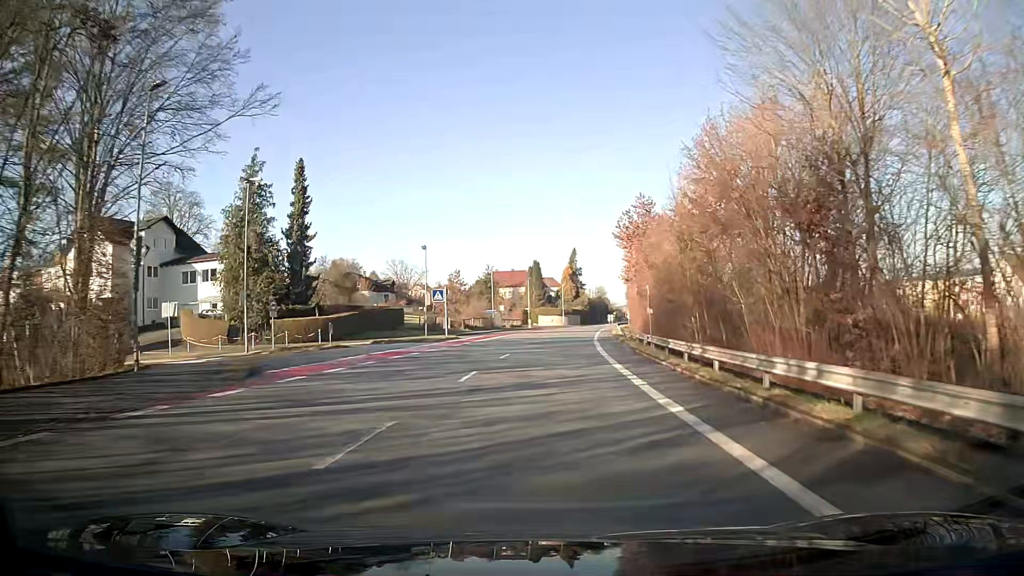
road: unclassified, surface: asphalt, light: Day
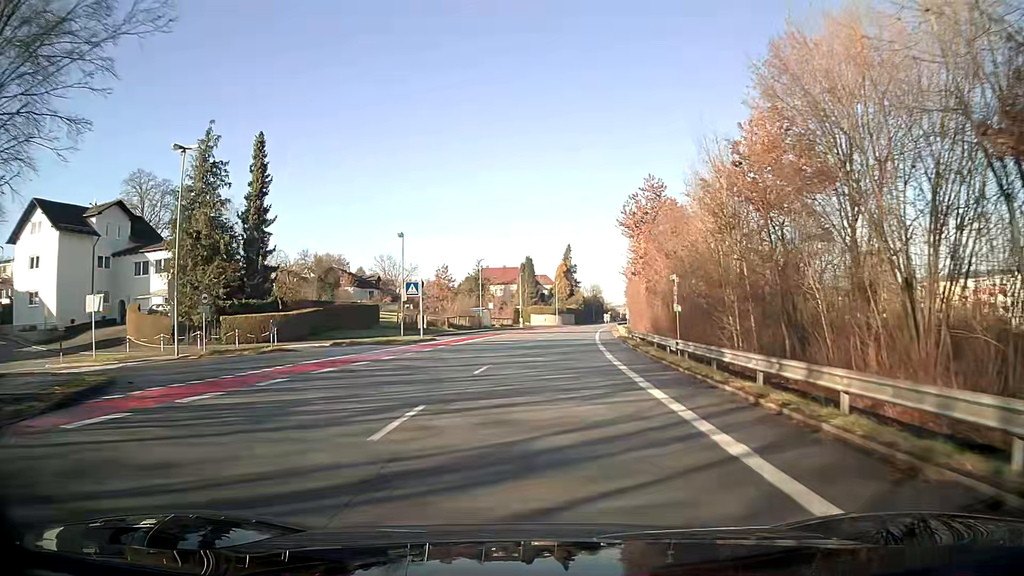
(+0.1, +7.6) m; +1°
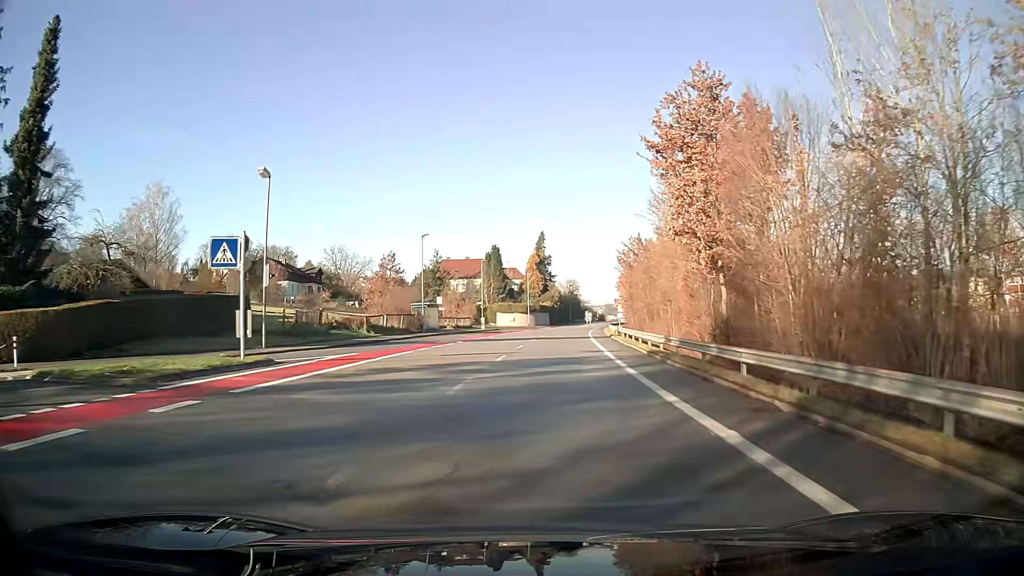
(+0.6, +22.9) m; +3°
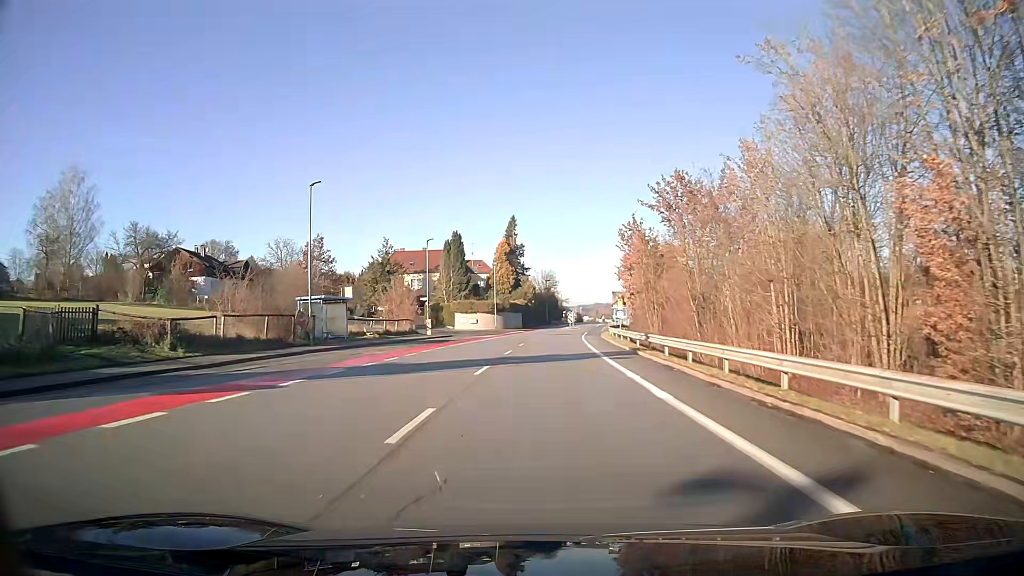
(+0.4, +23.1) m; +2°
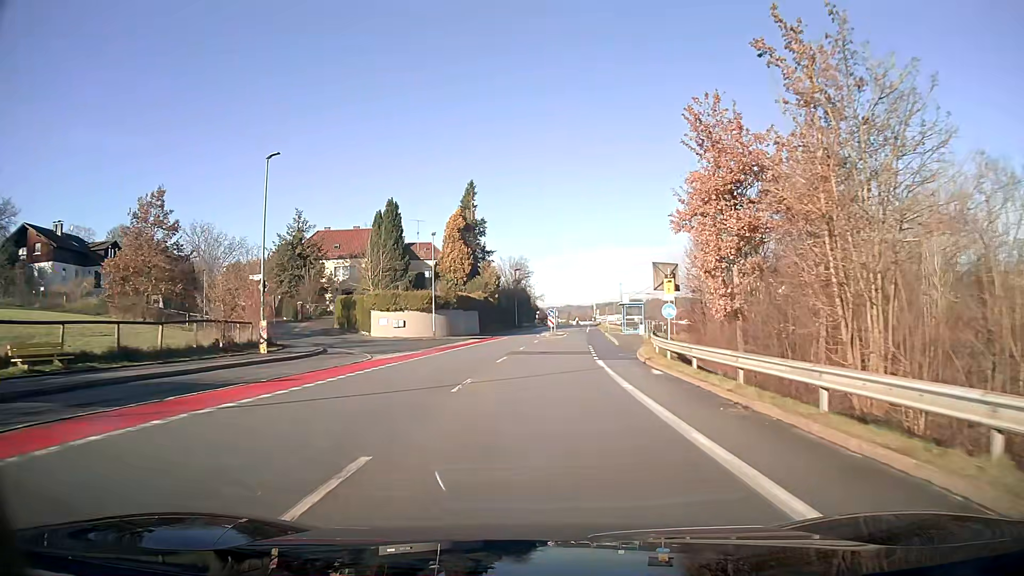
(+0.8, +30.9) m; +3°
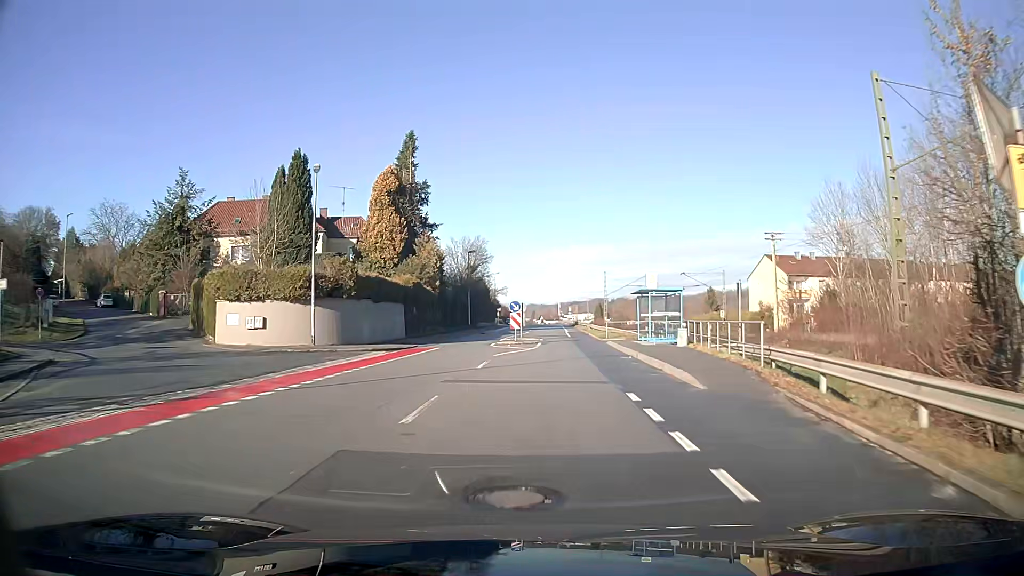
(+0.6, +22.5) m; +4°
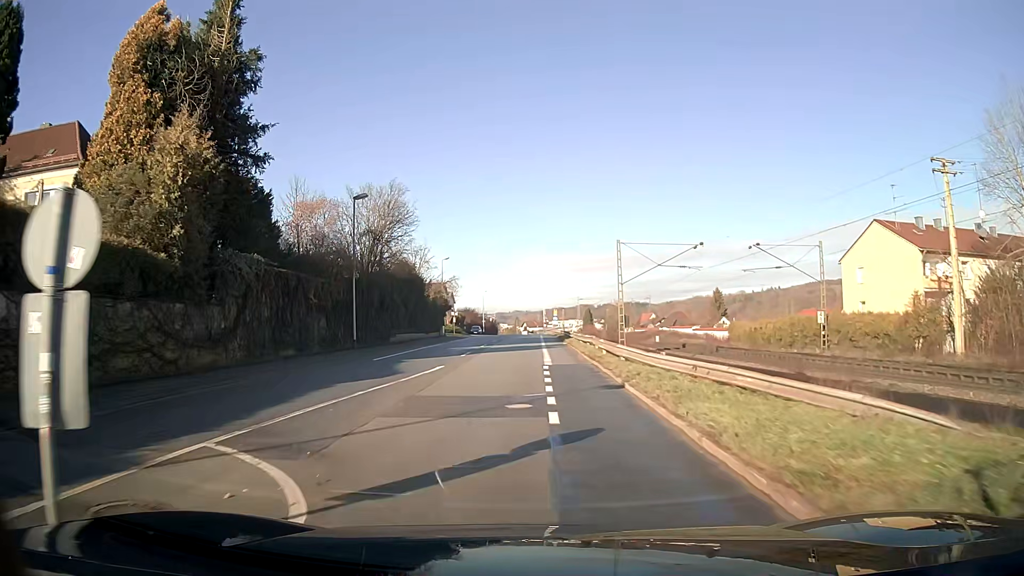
(+1.3, +35.7) m; 0°
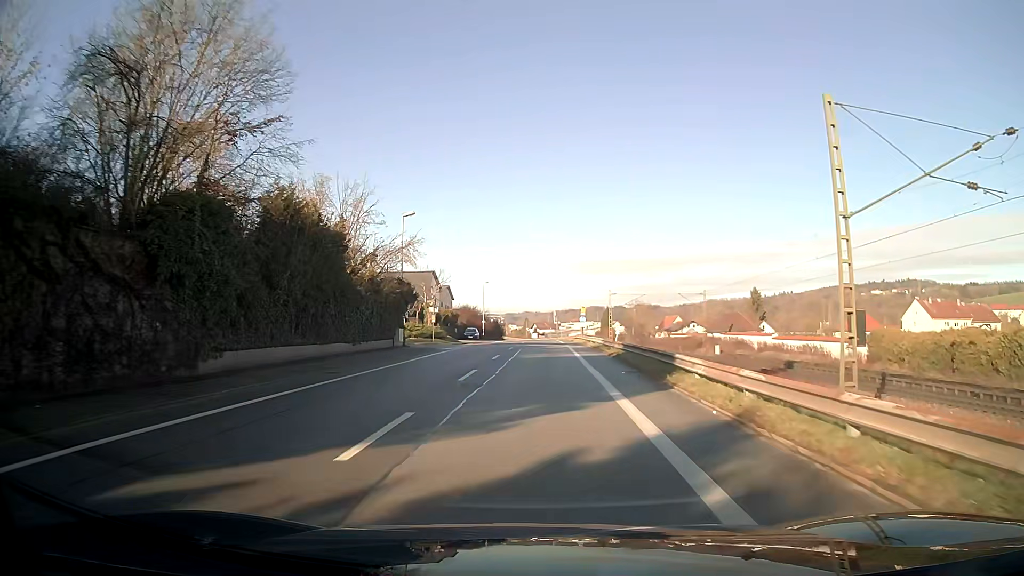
(-0.5, +29.3) m; 0°
(0, +10) (0, +20) (0, +30) (0, +40) (+1, +50) (+1, +60) (+1, +70) (+1, +80) (+1, +90) (+1, +100) m
